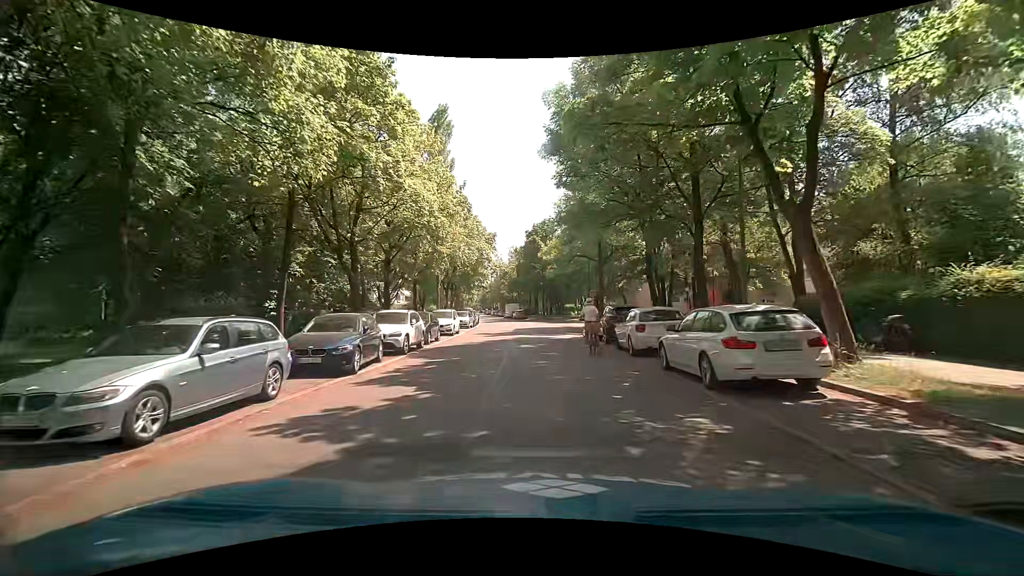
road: residential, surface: asphalt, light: Day
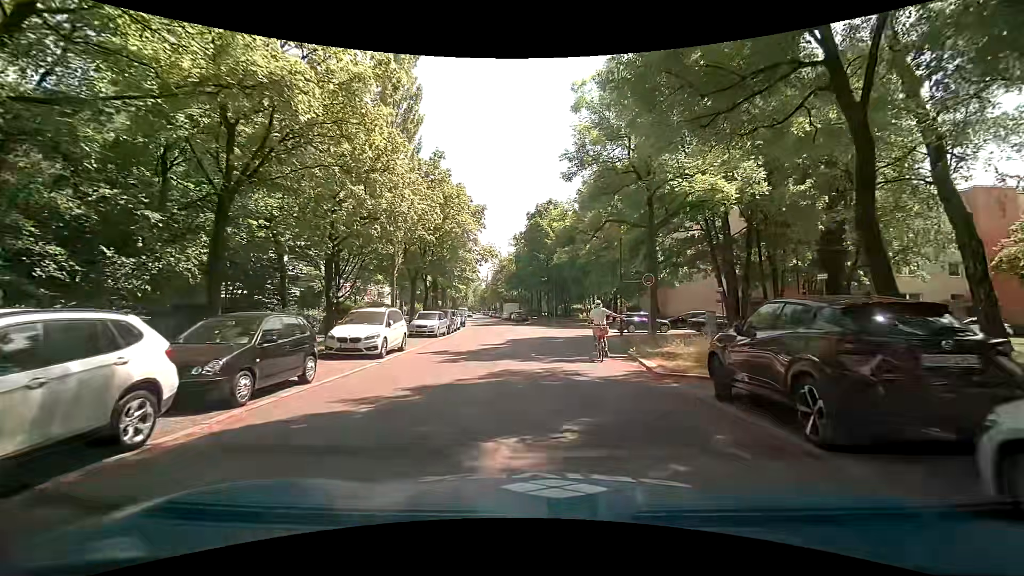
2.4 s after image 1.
(+0.1, +14.7) m; +1°
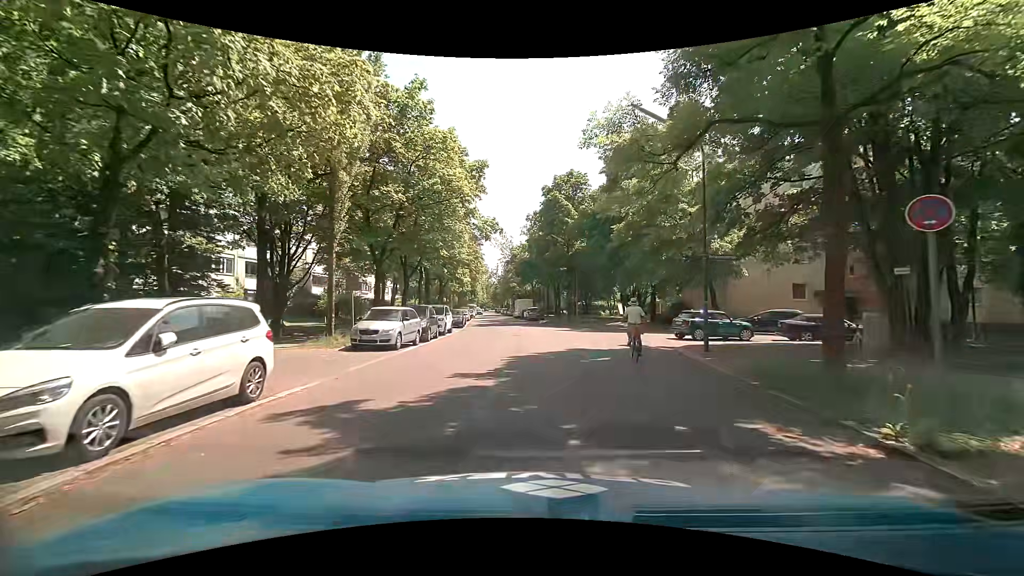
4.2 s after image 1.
(-0.3, +11.2) m; -1°
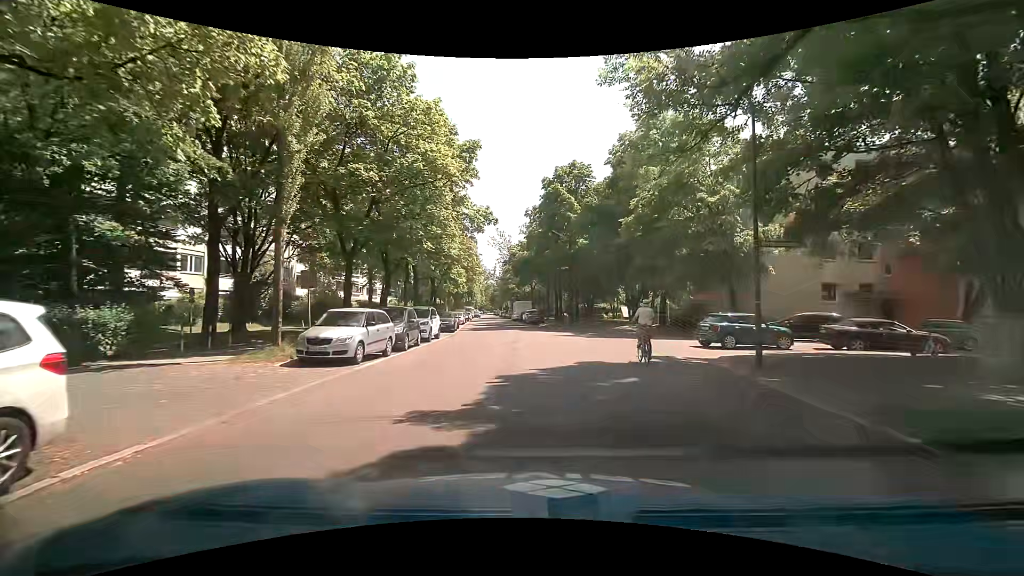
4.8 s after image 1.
(-0.1, +3.8) m; -1°
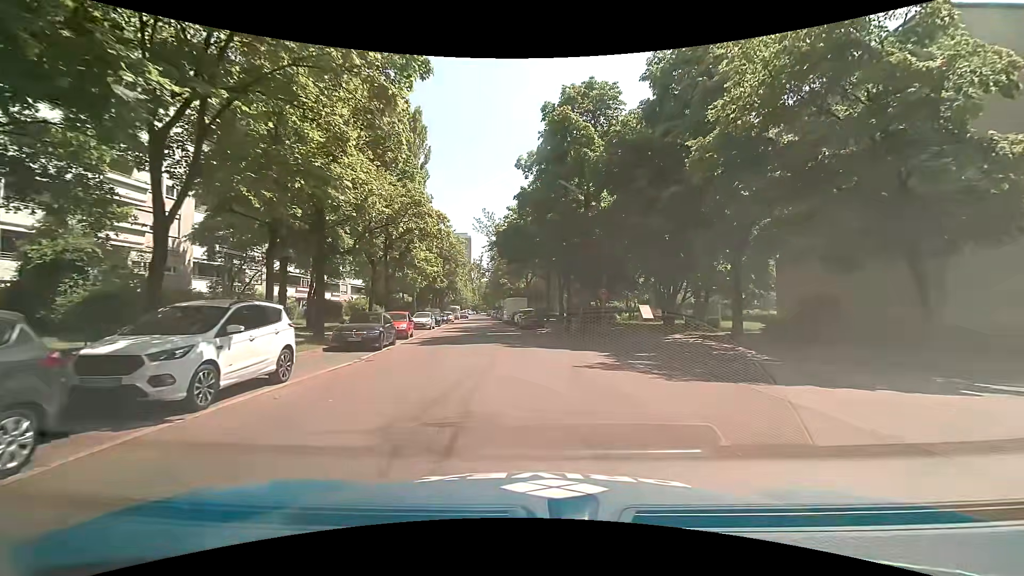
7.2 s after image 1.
(0.0, +16.2) m; 0°
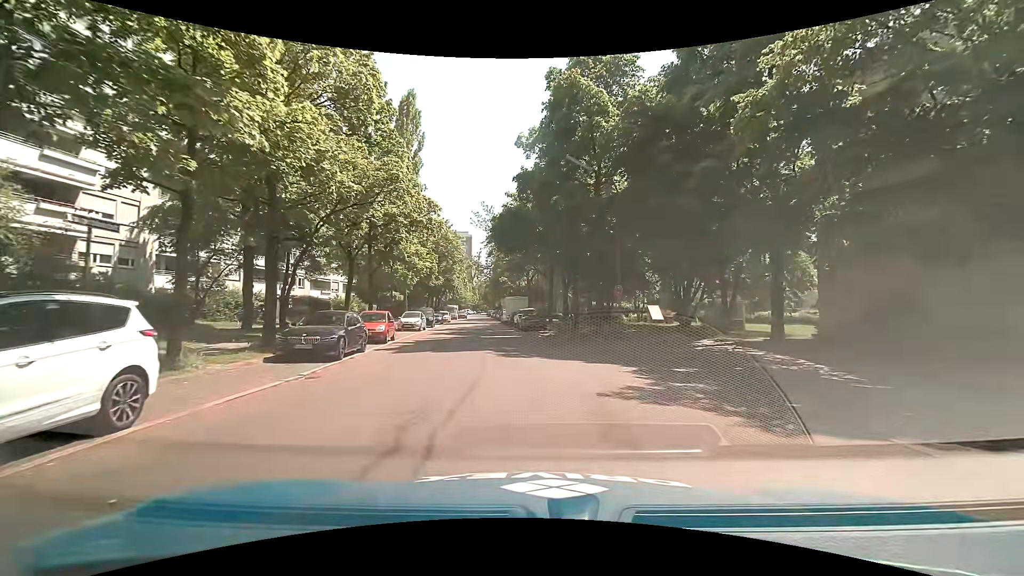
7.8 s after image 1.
(0.0, +4.1) m; -1°
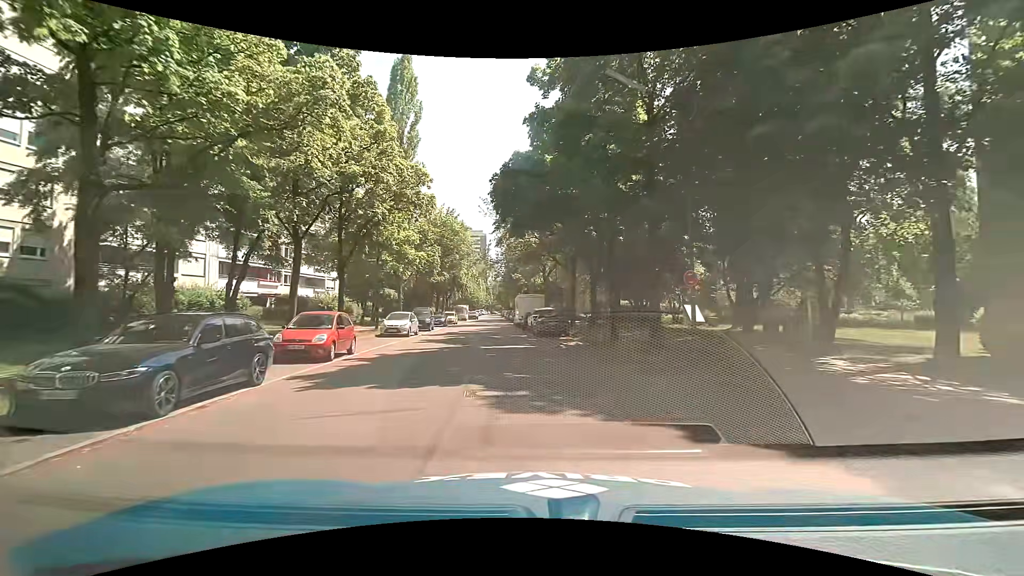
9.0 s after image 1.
(+0.1, +7.8) m; 0°
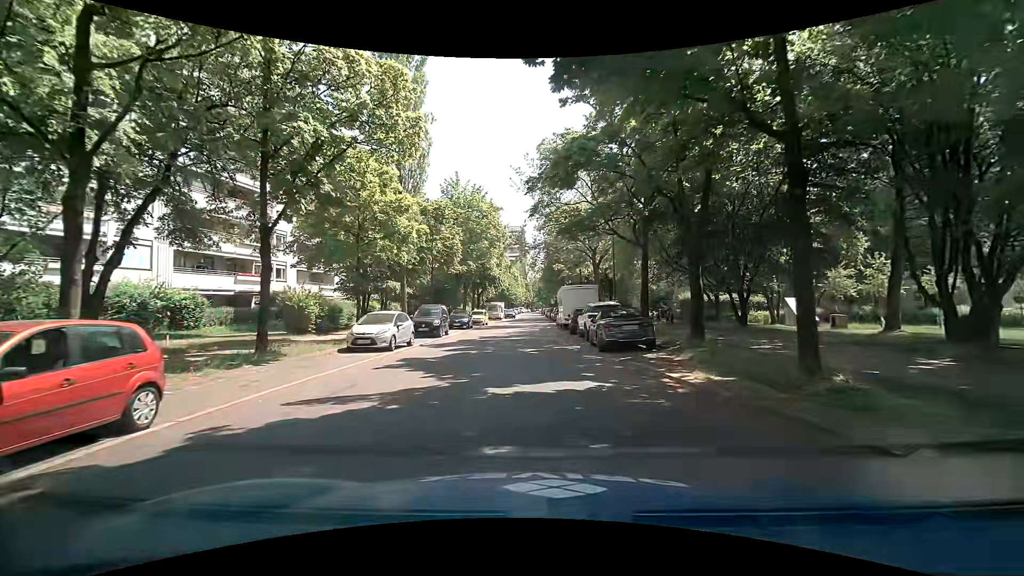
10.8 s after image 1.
(-0.5, +11.1) m; -4°
(0, +10) (-1, +20) (-1, +30) (-1, +40) (-2, +50) (-2, +60) (-2, +70) (-2, +80) (-2, +90) (-2, +100) m
